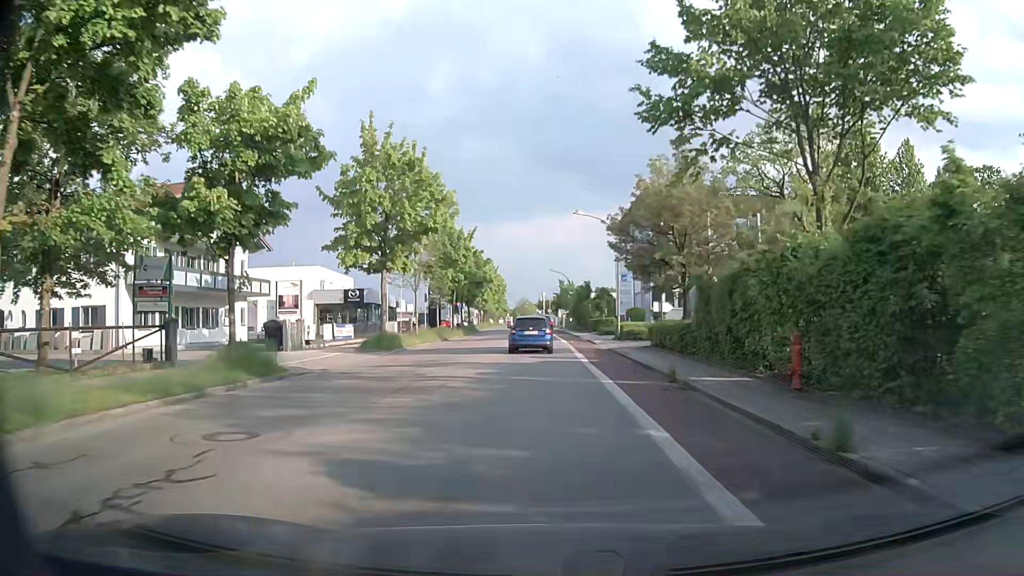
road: tertiary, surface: asphalt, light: Day
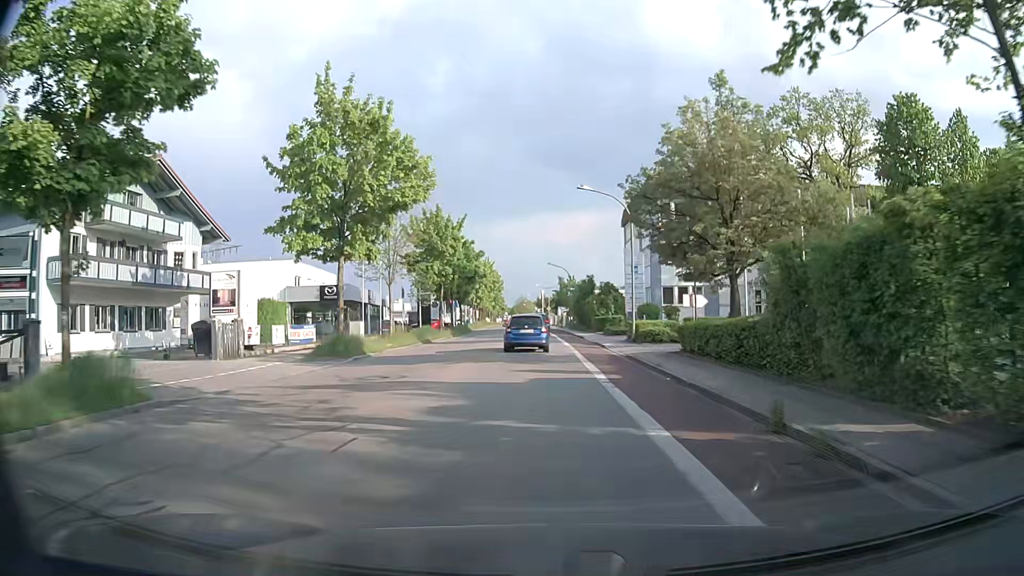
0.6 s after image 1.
(0.0, +6.9) m; 0°
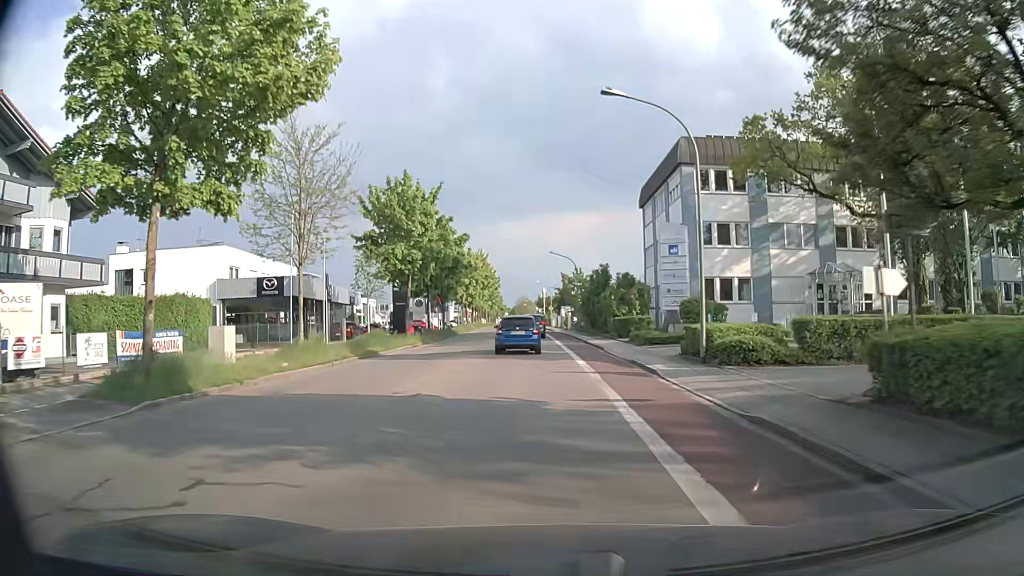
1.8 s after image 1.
(0.0, +13.9) m; 0°
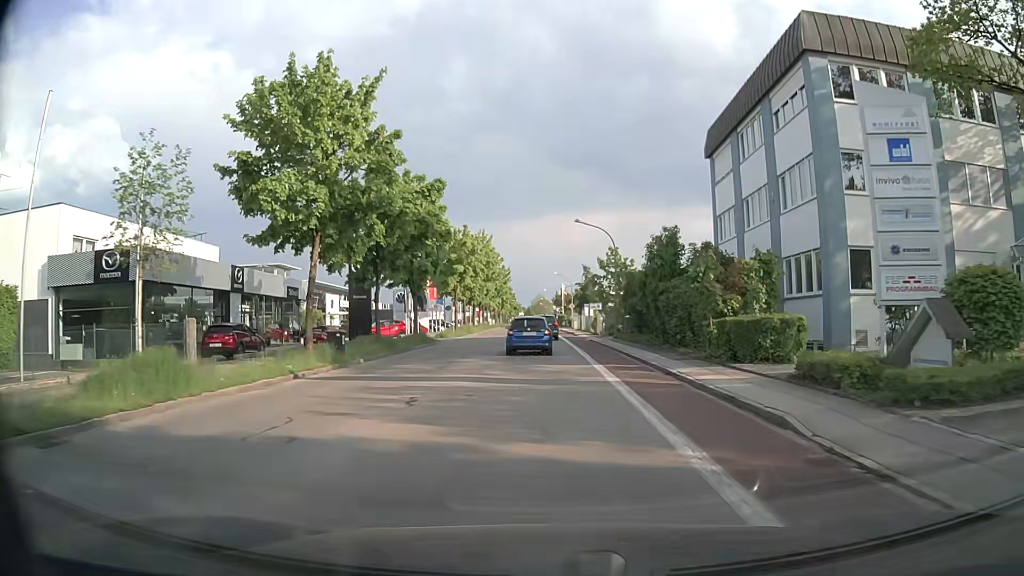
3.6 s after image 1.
(-0.6, +20.4) m; -2°
